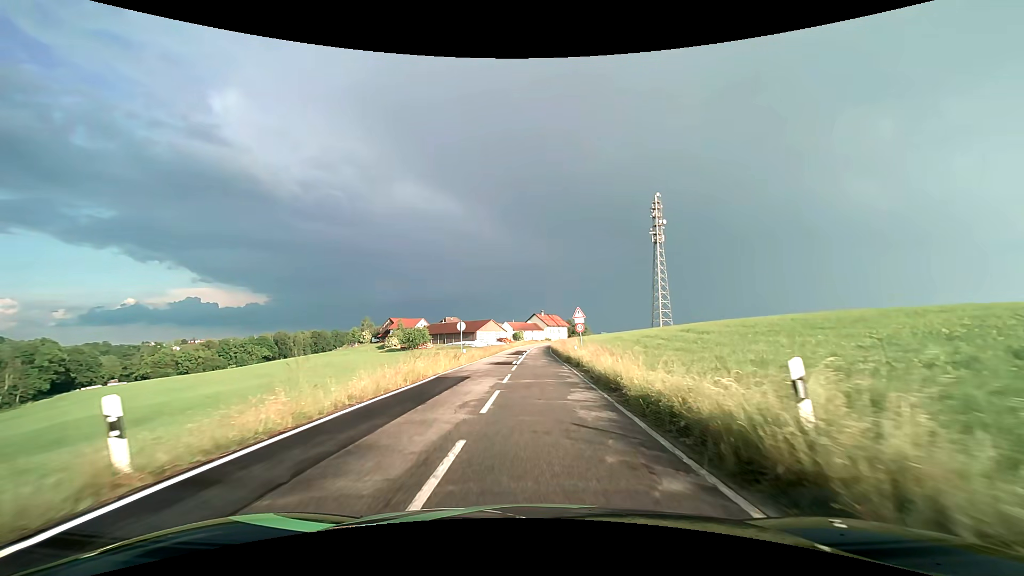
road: tertiary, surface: asphalt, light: Day
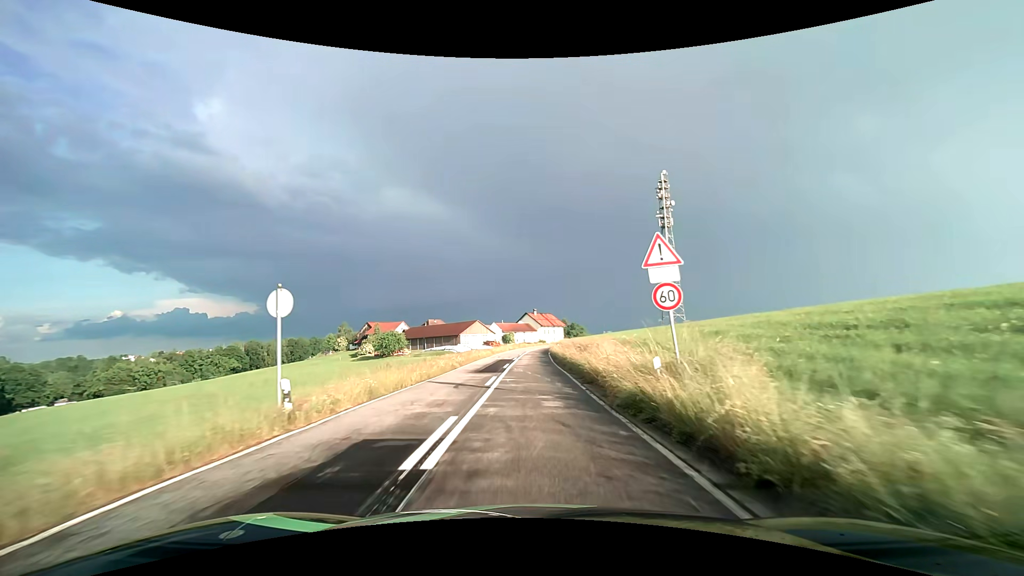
(+0.3, +23.6) m; +1°
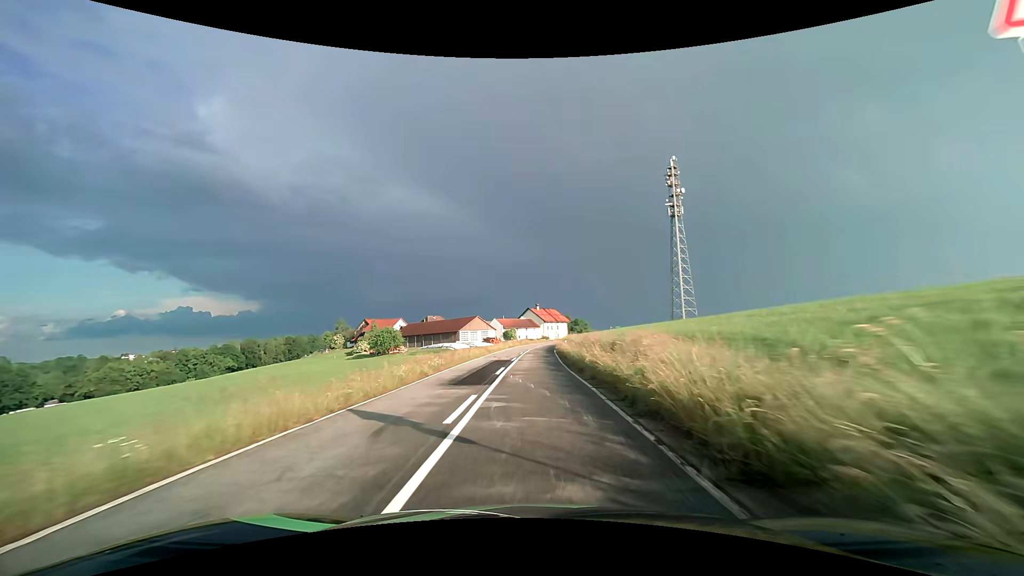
(0.0, +8.1) m; 0°
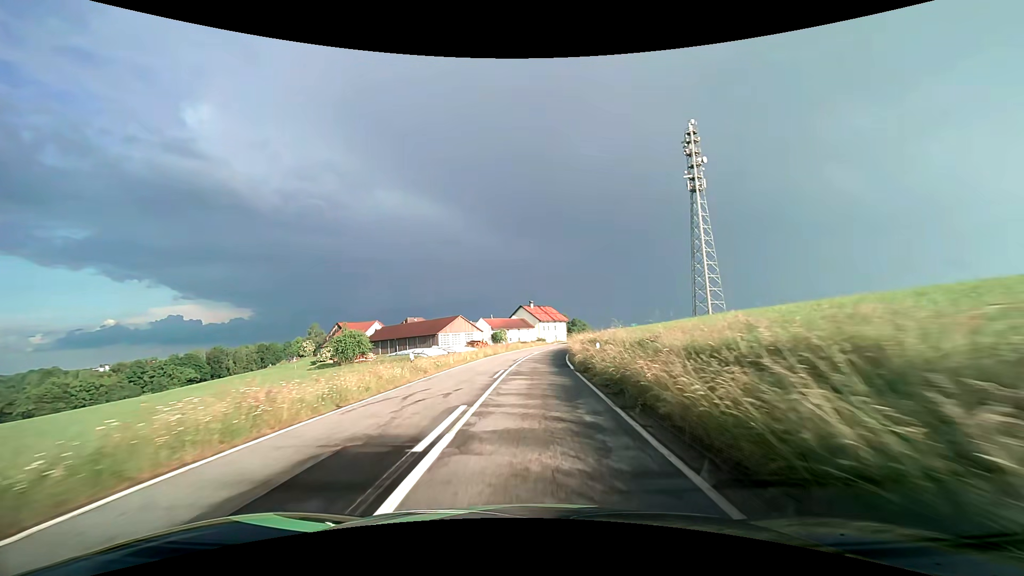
(0.0, +25.3) m; +1°
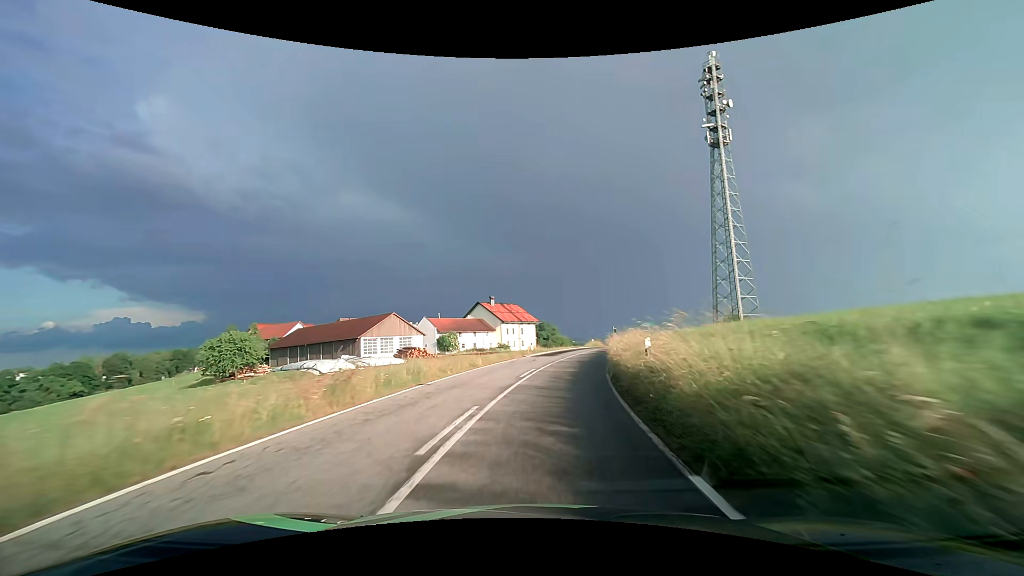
(+0.7, +34.8) m; +4°
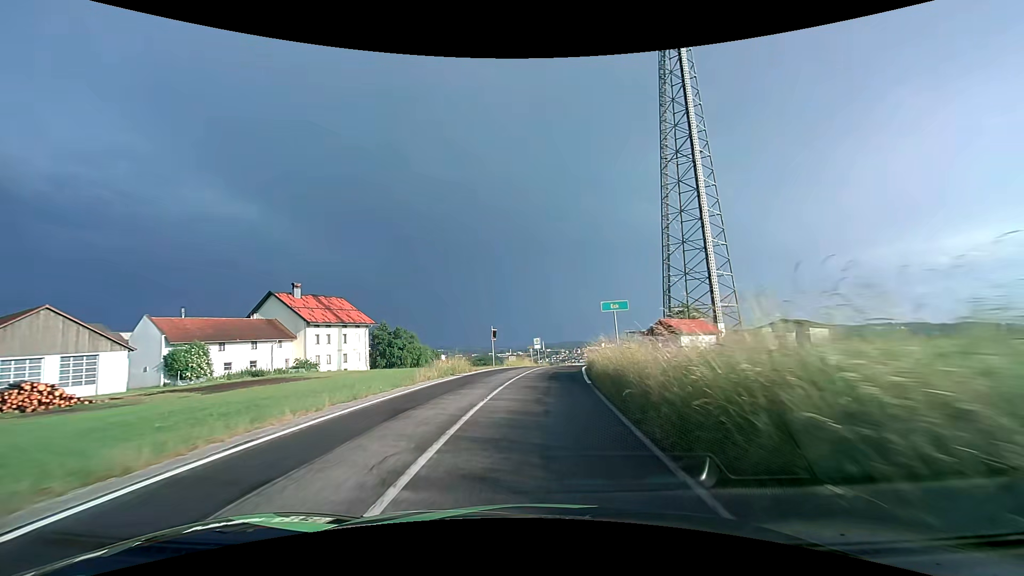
(+5.4, +41.6) m; +15°
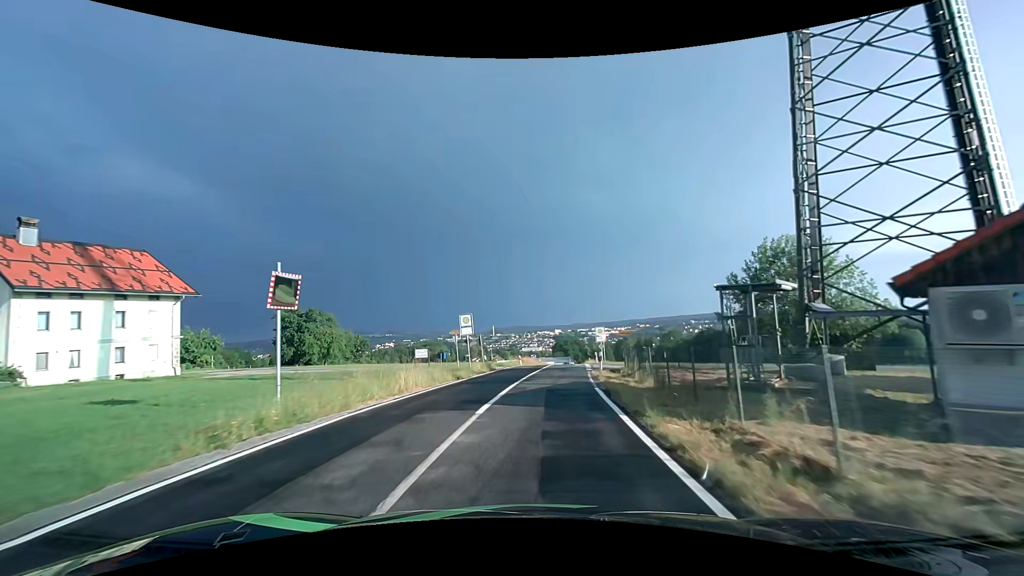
(+1.6, +31.7) m; +6°
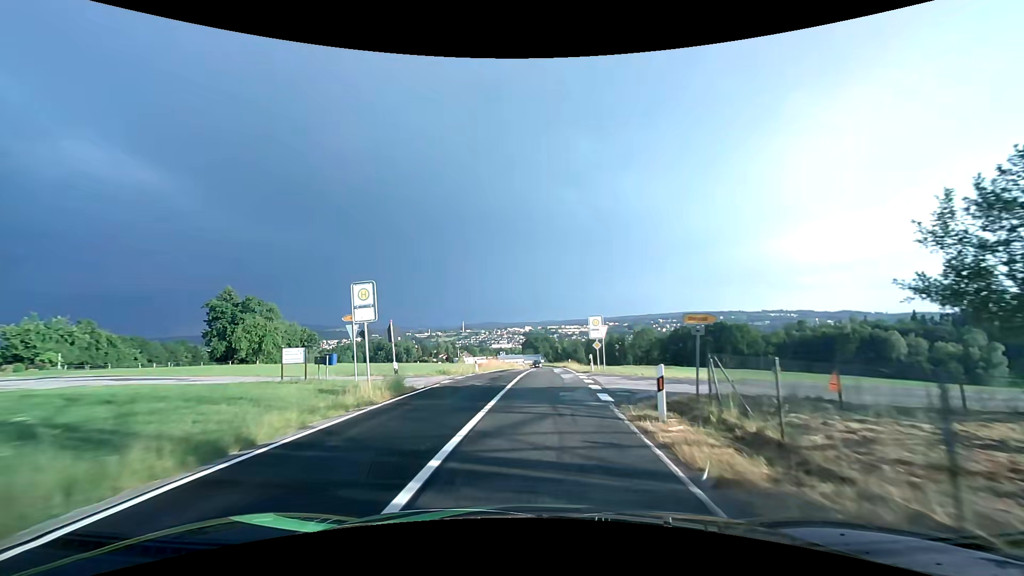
(+0.4, +15.7) m; +3°
(0, +10) (+1, +20) (+1, +30) (+2, +40) (+2, +50) (+2, +60) (+3, +70) (+3, +80) (+4, +90) (+4, +100) m
